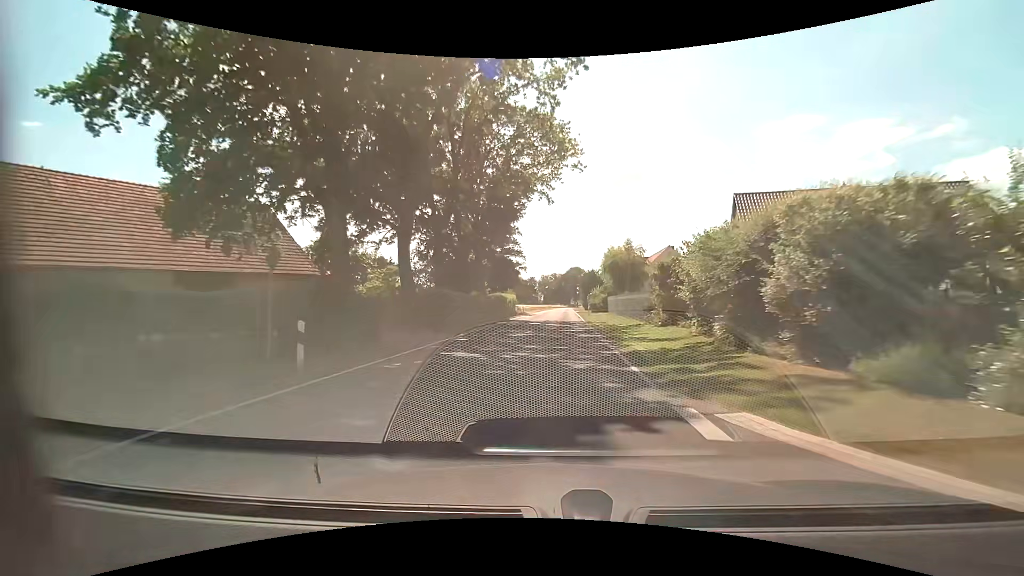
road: tertiary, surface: asphalt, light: Day
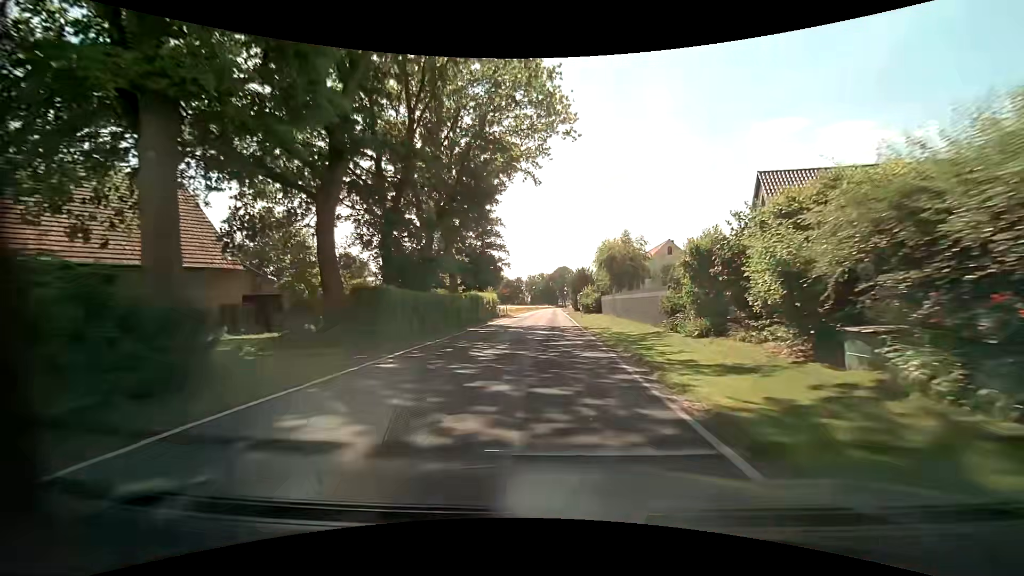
(+0.1, +7.5) m; +1°
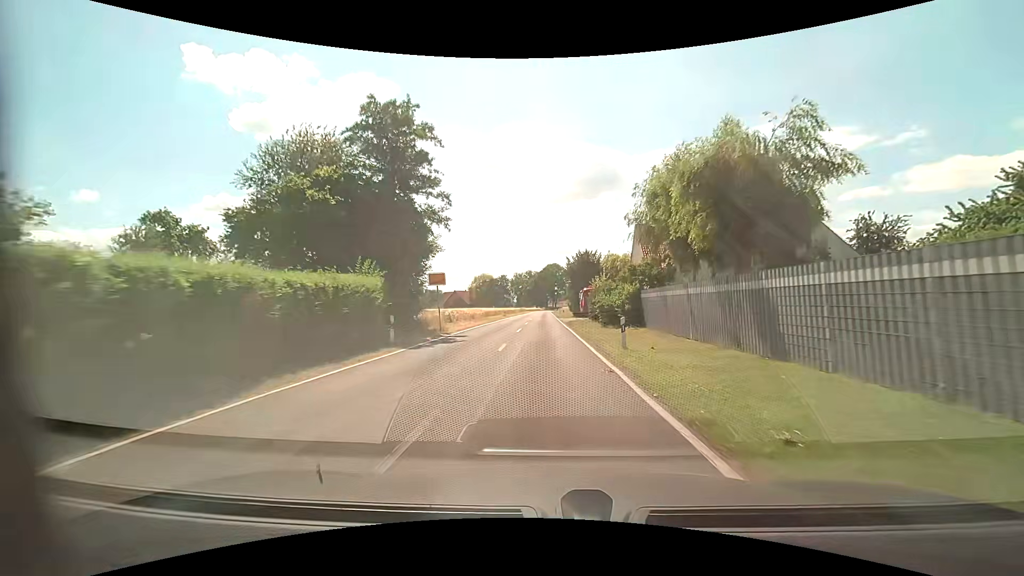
(+0.7, +30.6) m; +2°
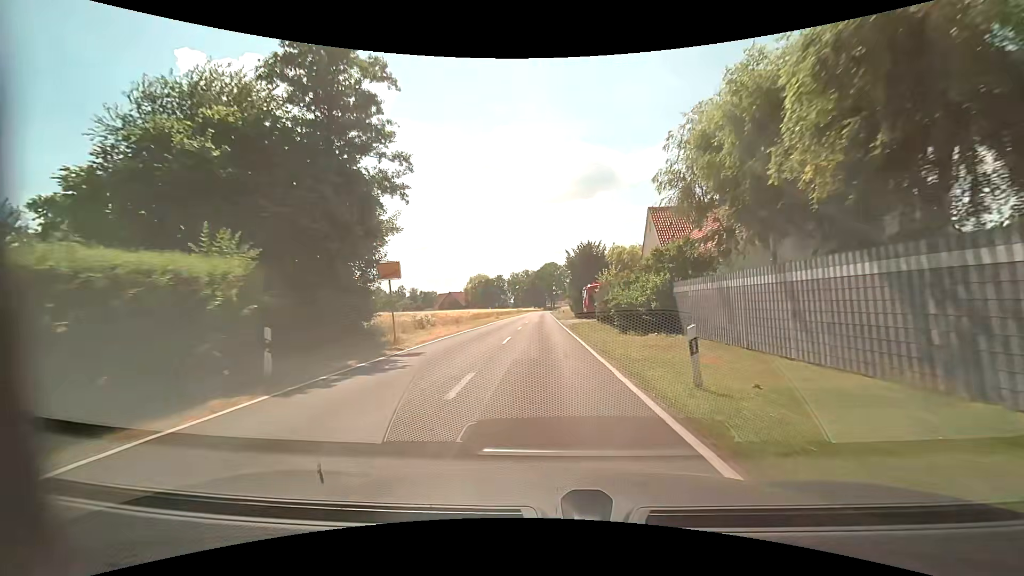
(0.0, +7.6) m; 0°
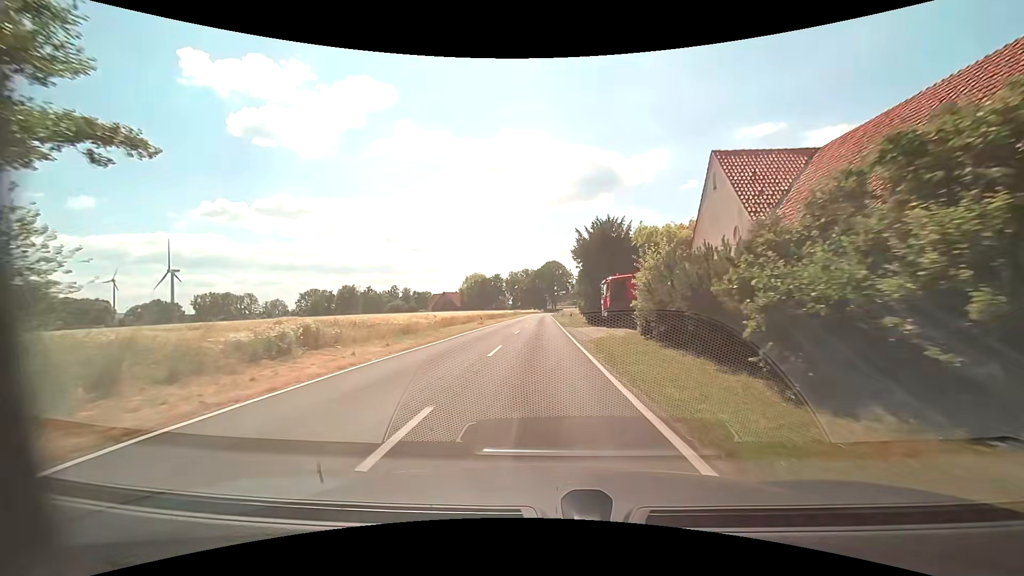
(+0.1, +15.3) m; 0°
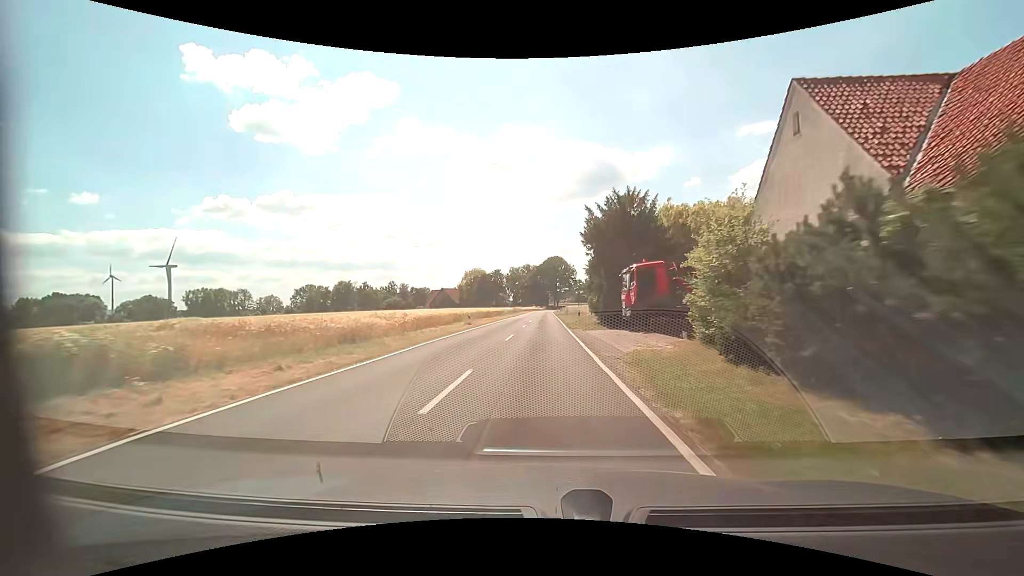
(0.0, +7.9) m; 0°
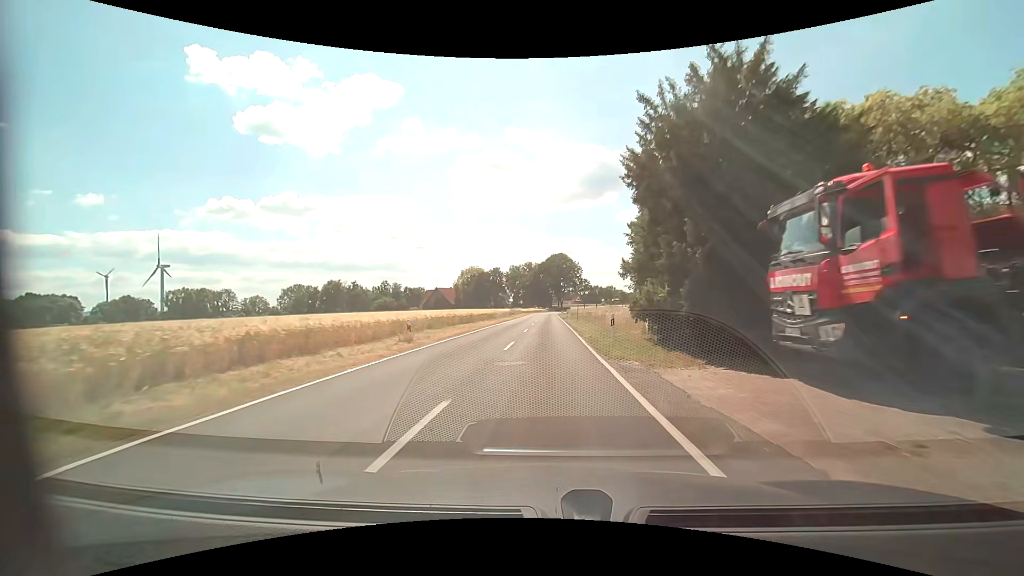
(-0.2, +16.5) m; -1°
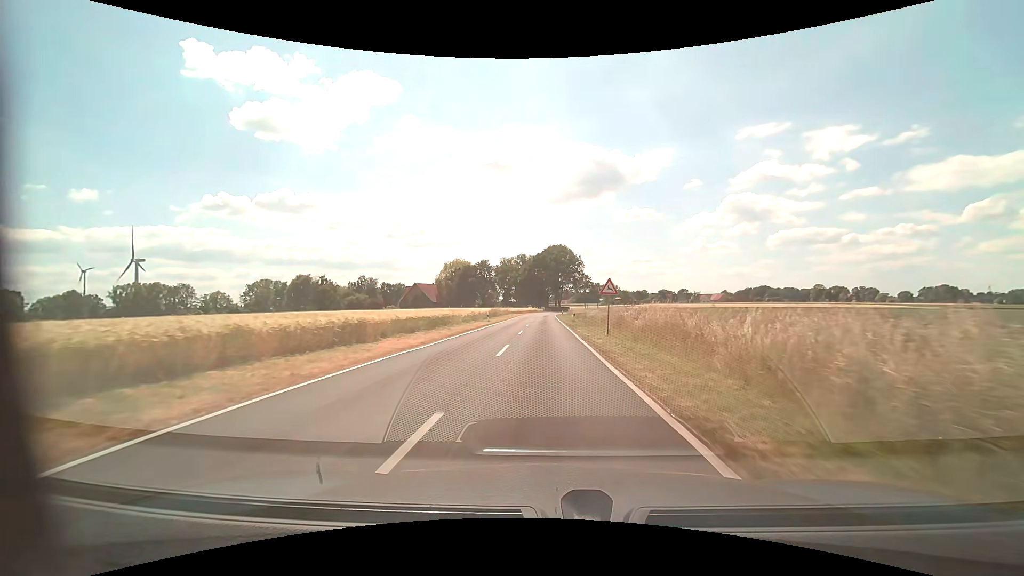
(0.0, +26.1) m; 0°
(0, +10) (0, +20) (0, +30) (0, +40) (0, +50) (0, +60) (0, +70) (0, +80) (0, +90) (+1, +100) m
